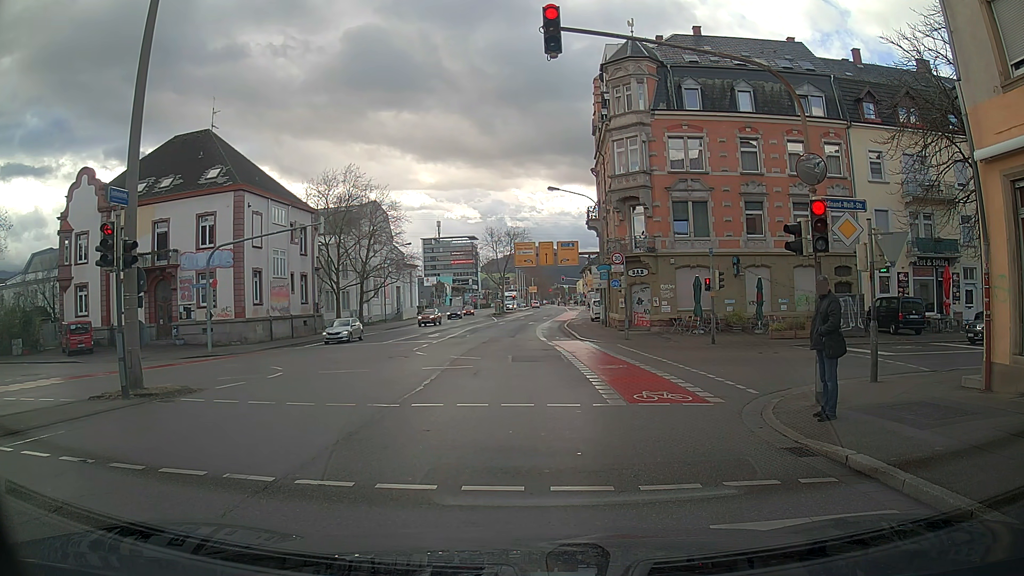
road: secondary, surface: asphalt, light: Day
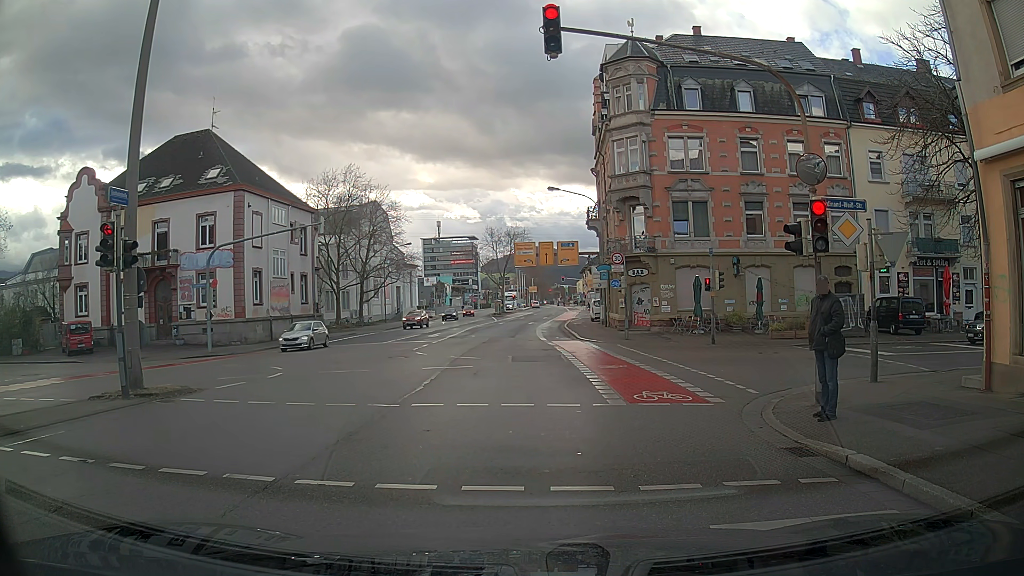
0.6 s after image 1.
(0.0, 0.0) m; 0°
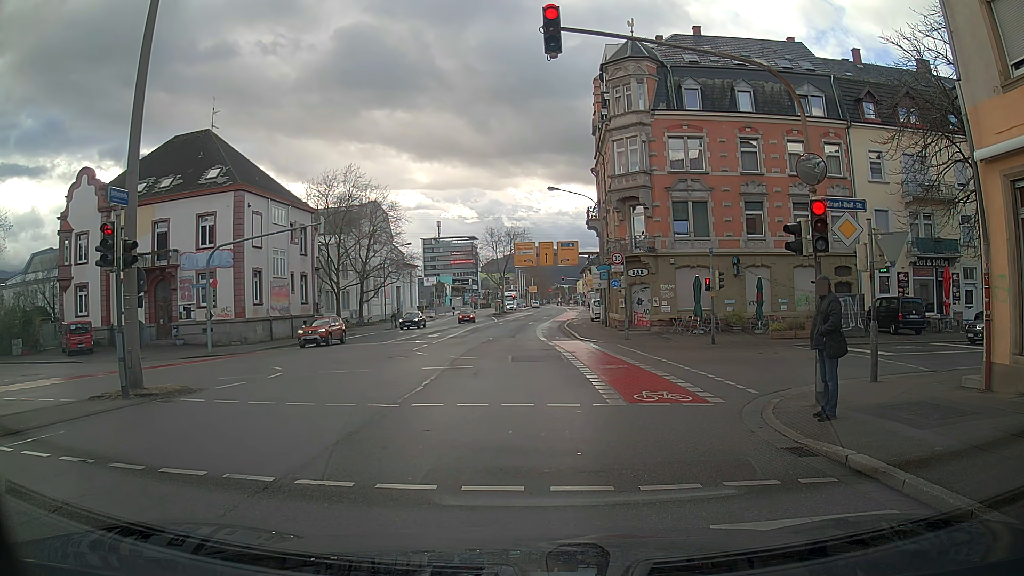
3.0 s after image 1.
(0.0, 0.0) m; 0°
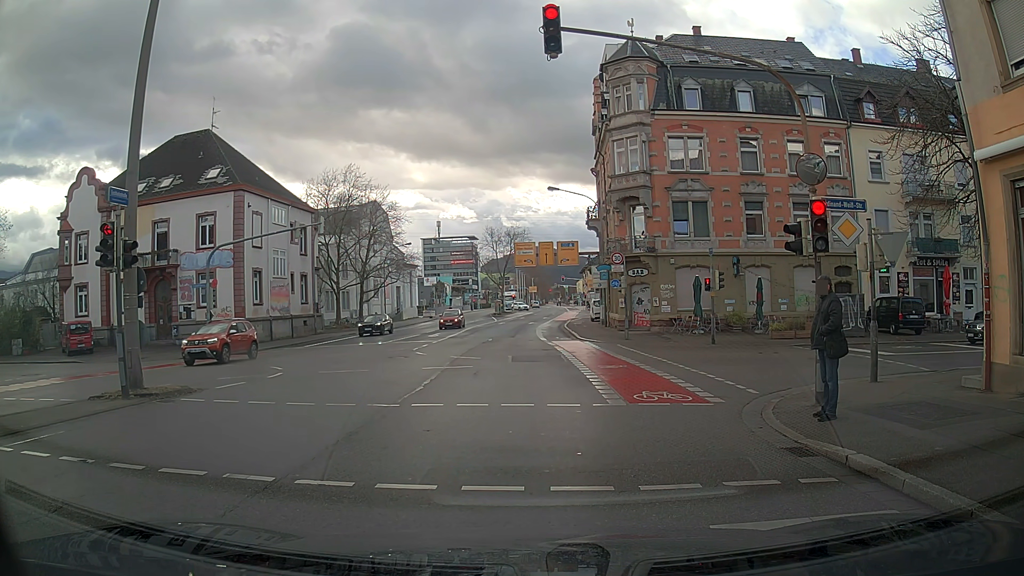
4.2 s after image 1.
(0.0, 0.0) m; 0°
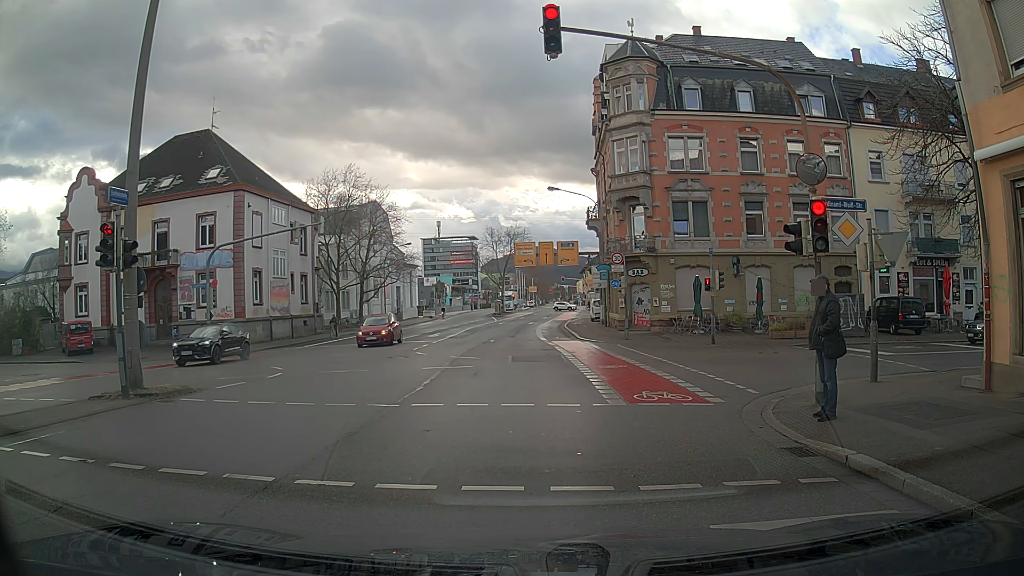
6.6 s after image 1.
(0.0, 0.0) m; 0°
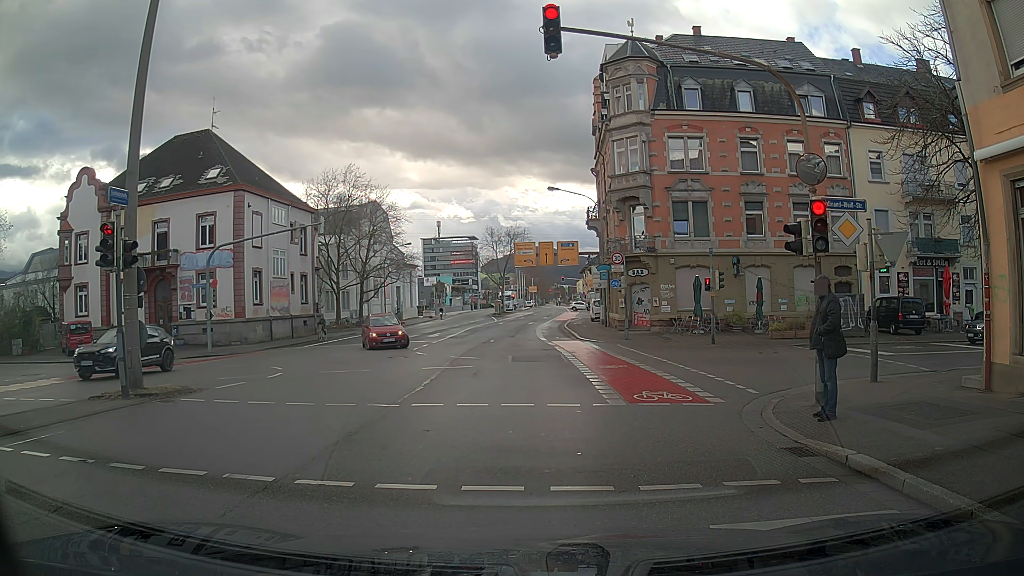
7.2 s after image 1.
(0.0, 0.0) m; 0°
